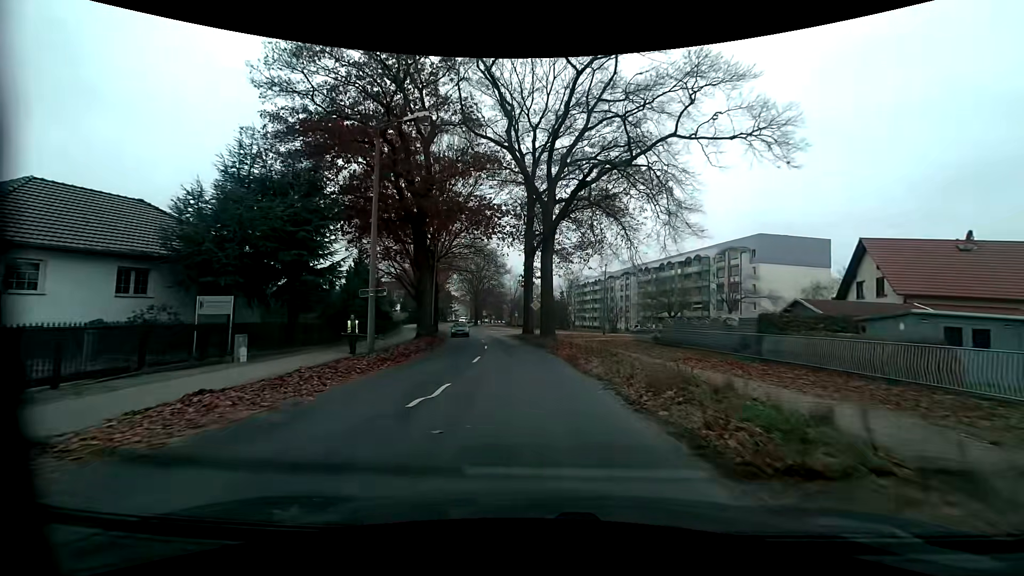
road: tertiary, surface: asphalt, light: Day
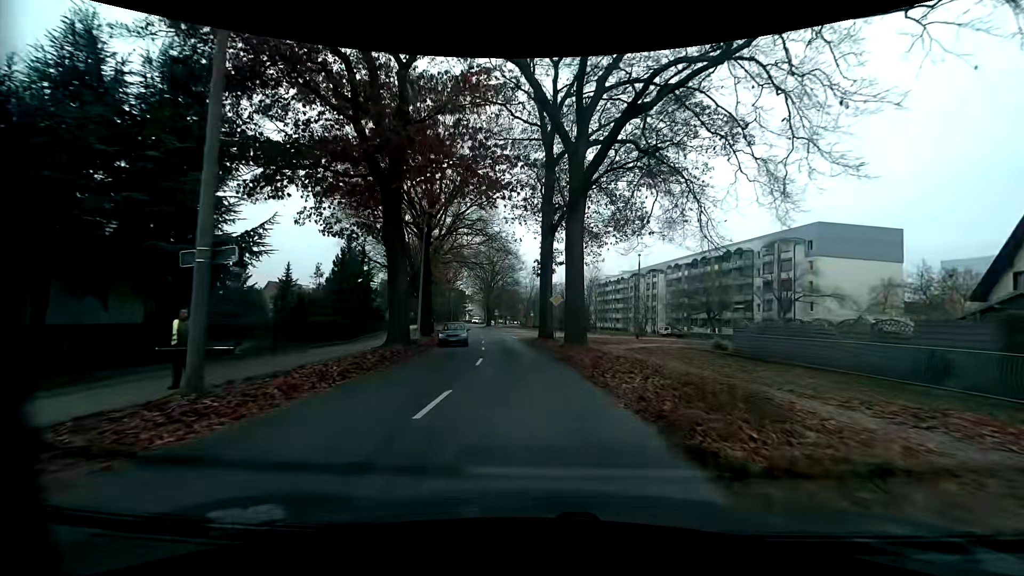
(-0.2, +10.2) m; -3°
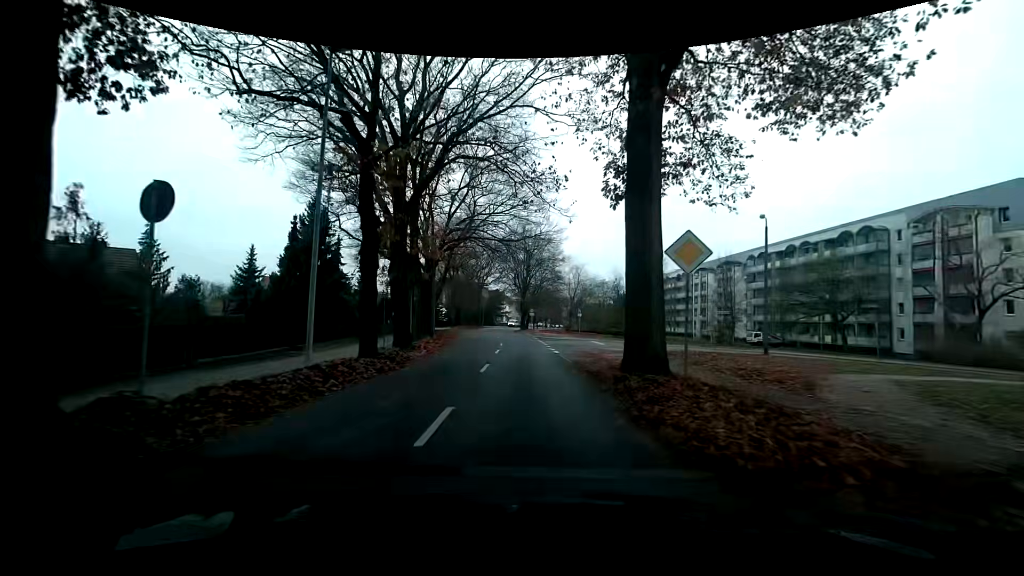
(-0.5, +19.3) m; -5°
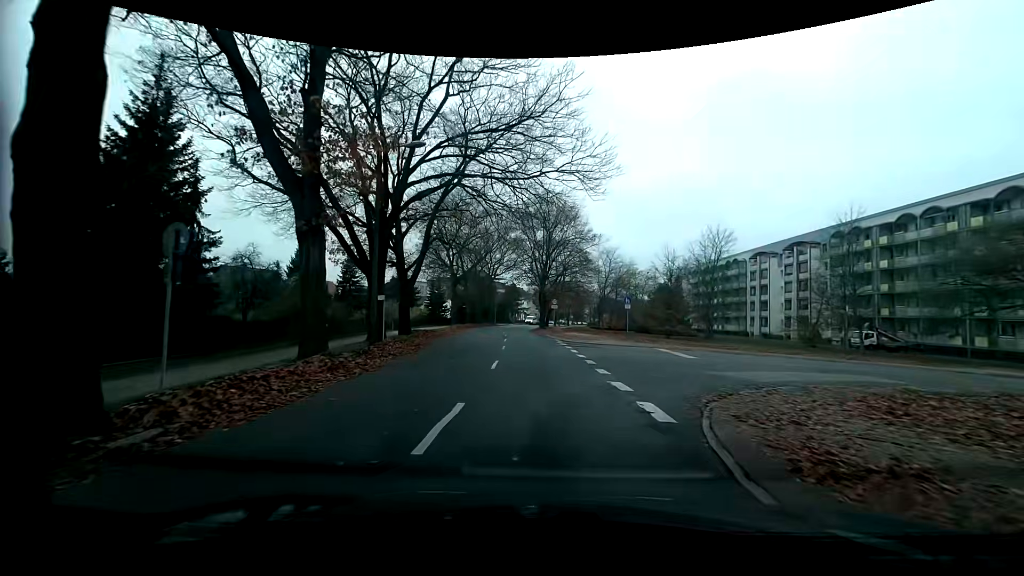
(-0.1, +18.2) m; -2°
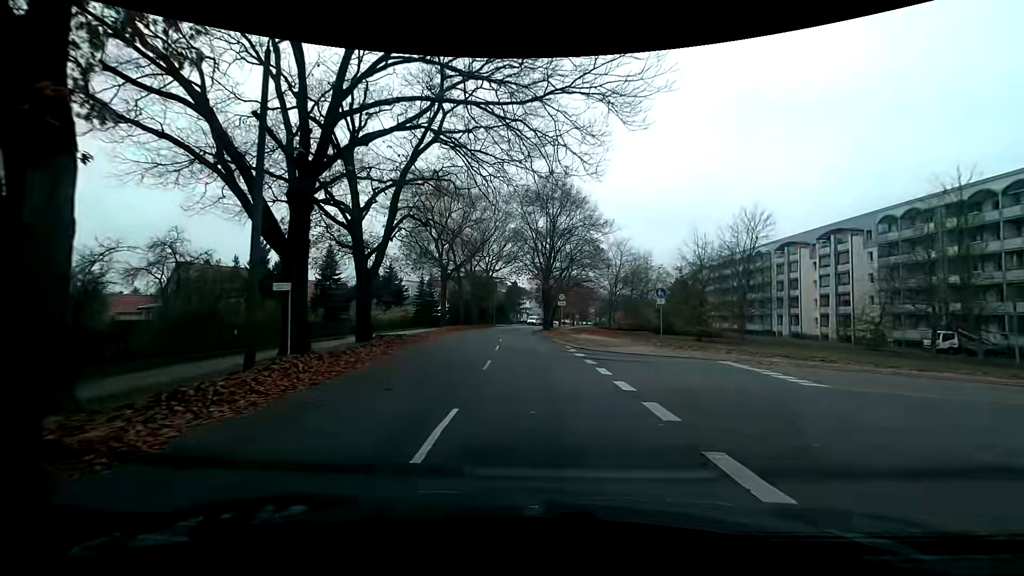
(+0.1, +9.1) m; 0°
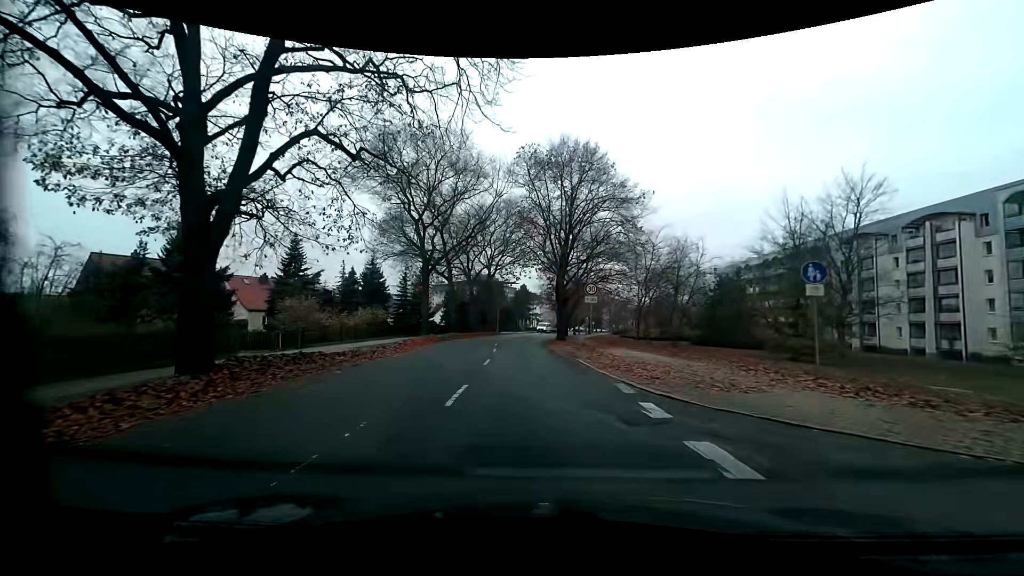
(0.0, +14.4) m; 0°
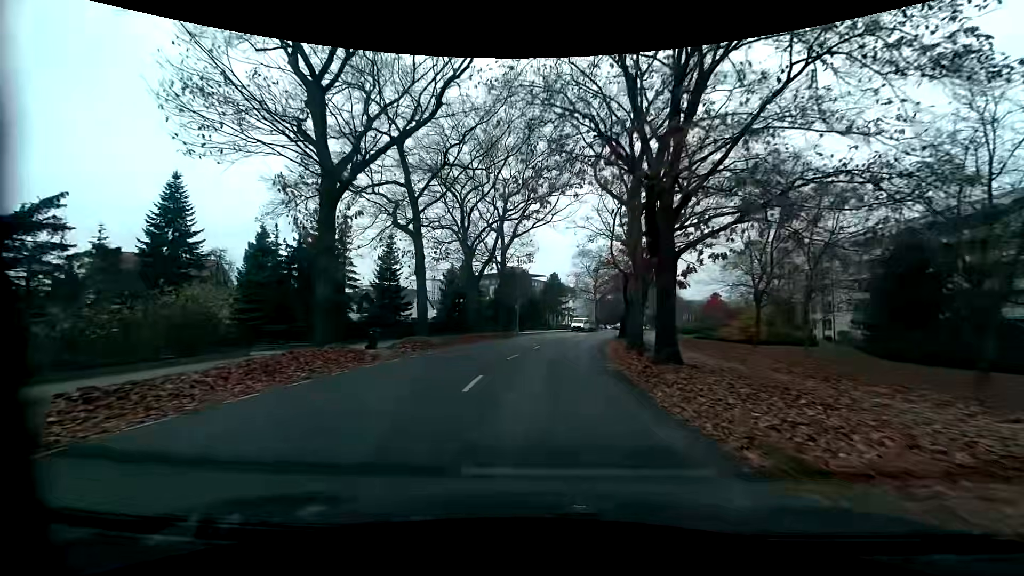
(-0.9, +25.8) m; -3°
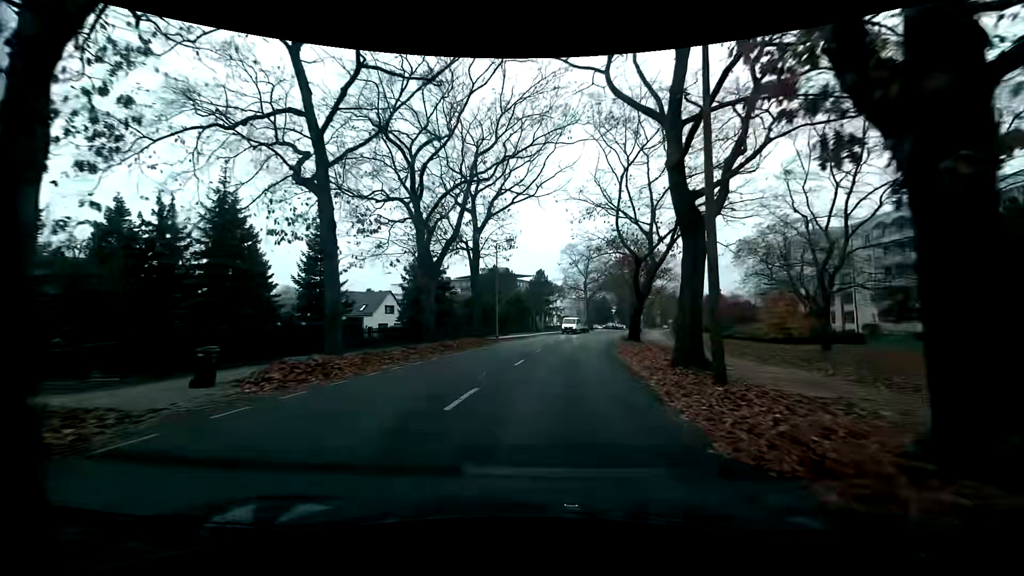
(+0.1, +10.7) m; +1°
(0, +10) (+1, +20) (+2, +30) (+3, +40) (+5, +50) (+7, +59) (+9, +69) (+12, +79) (+14, +89) (+17, +98) m
